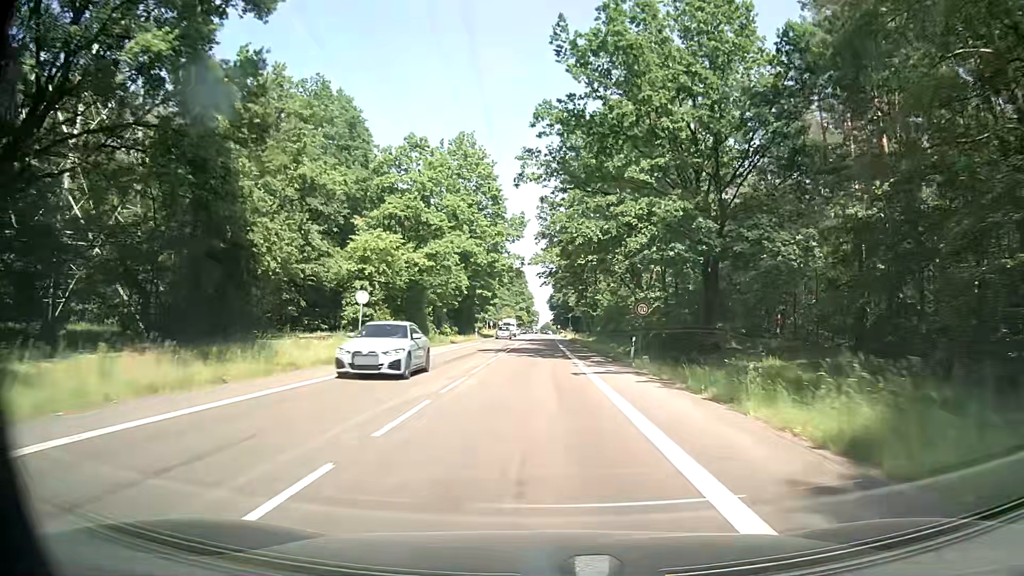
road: secondary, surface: asphalt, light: Day
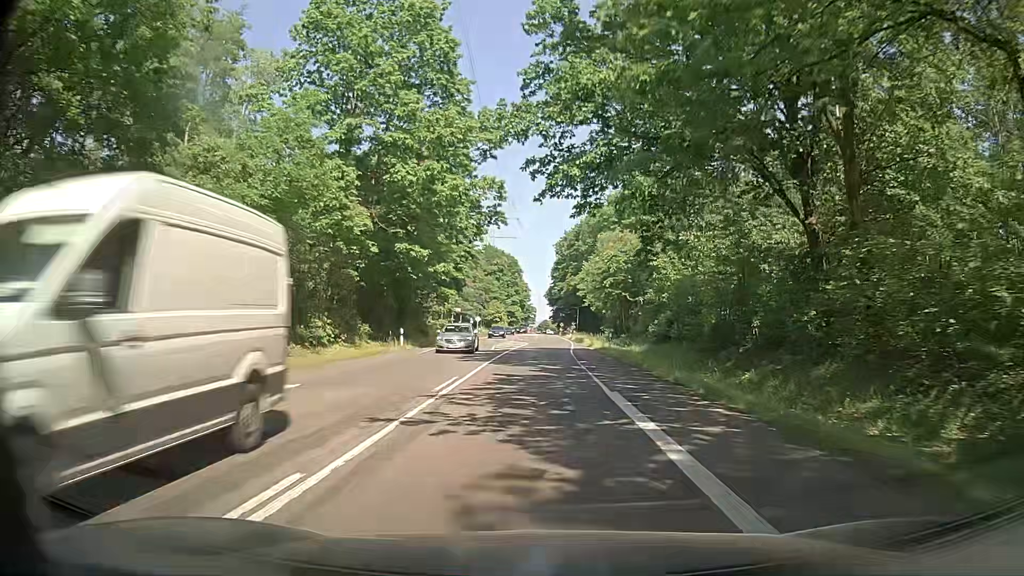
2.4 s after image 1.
(-0.1, +42.8) m; 0°
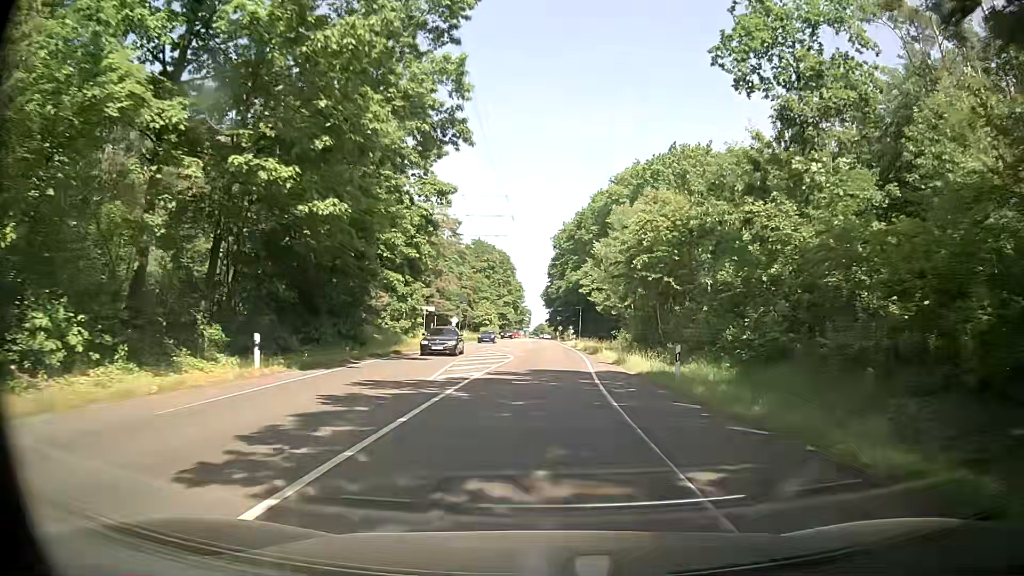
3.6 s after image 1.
(0.0, +19.8) m; -1°
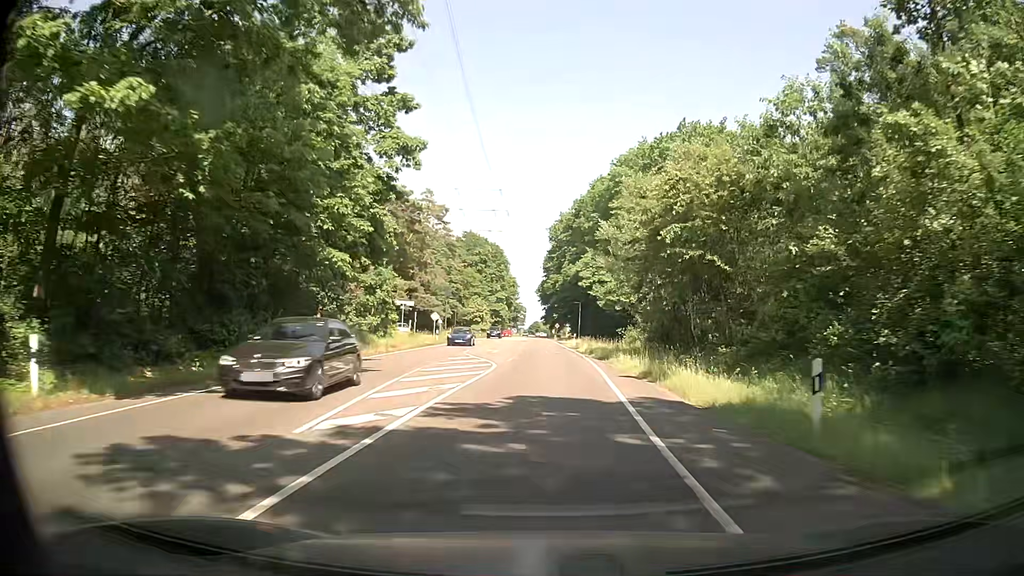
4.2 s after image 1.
(+0.3, +9.7) m; +3°
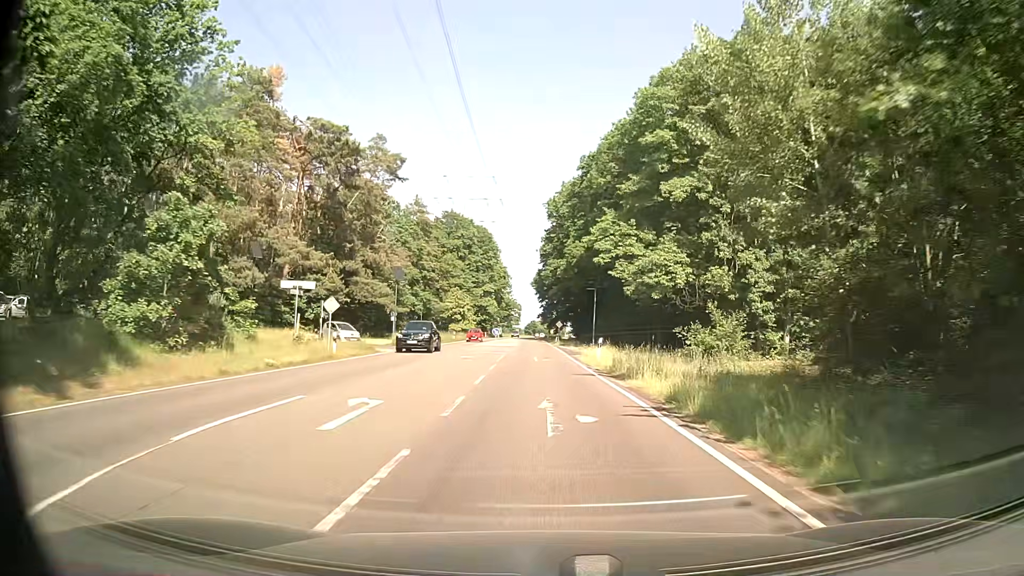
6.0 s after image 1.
(-0.2, +29.1) m; 0°
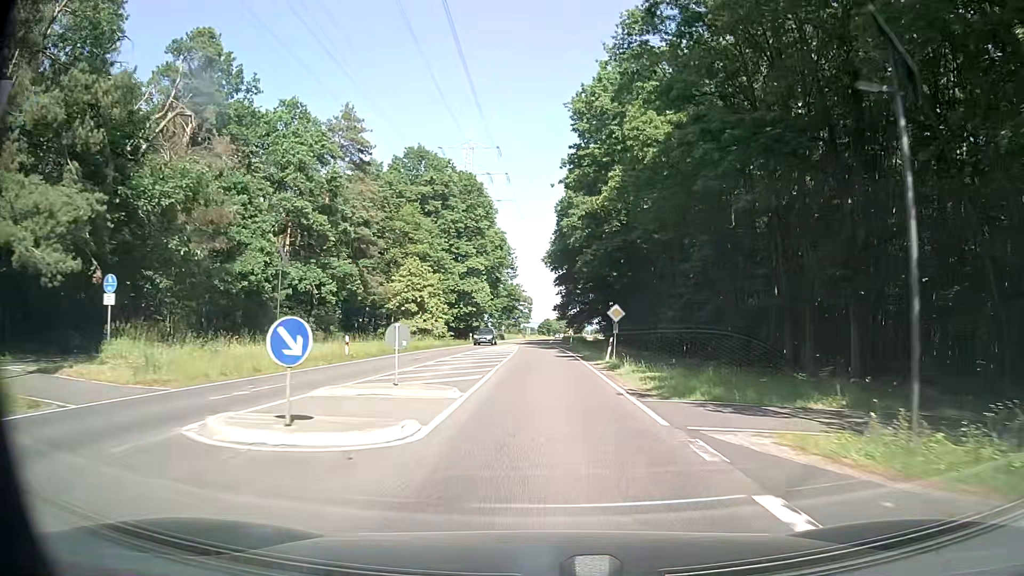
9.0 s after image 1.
(-0.6, +49.4) m; -1°
